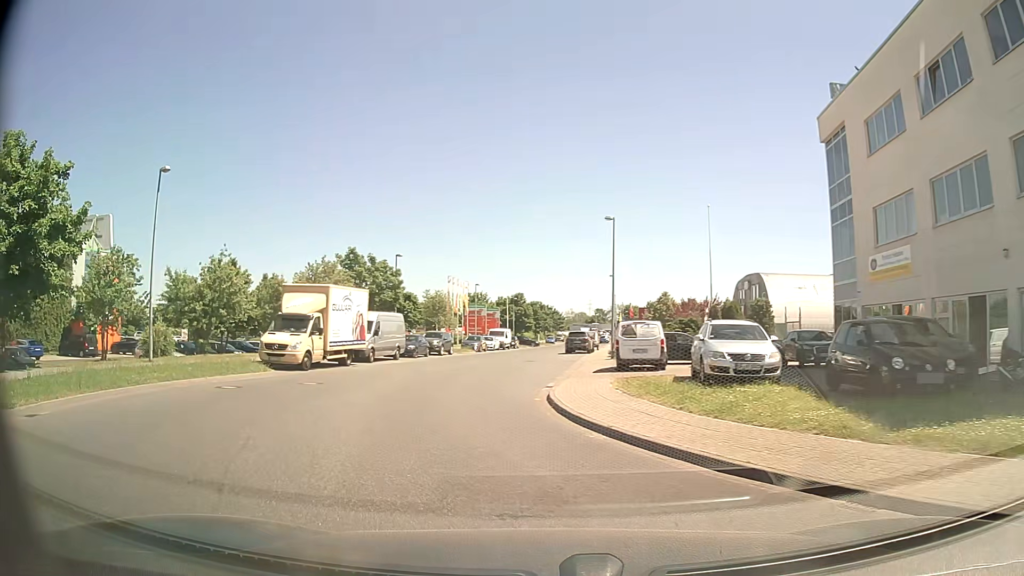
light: Day
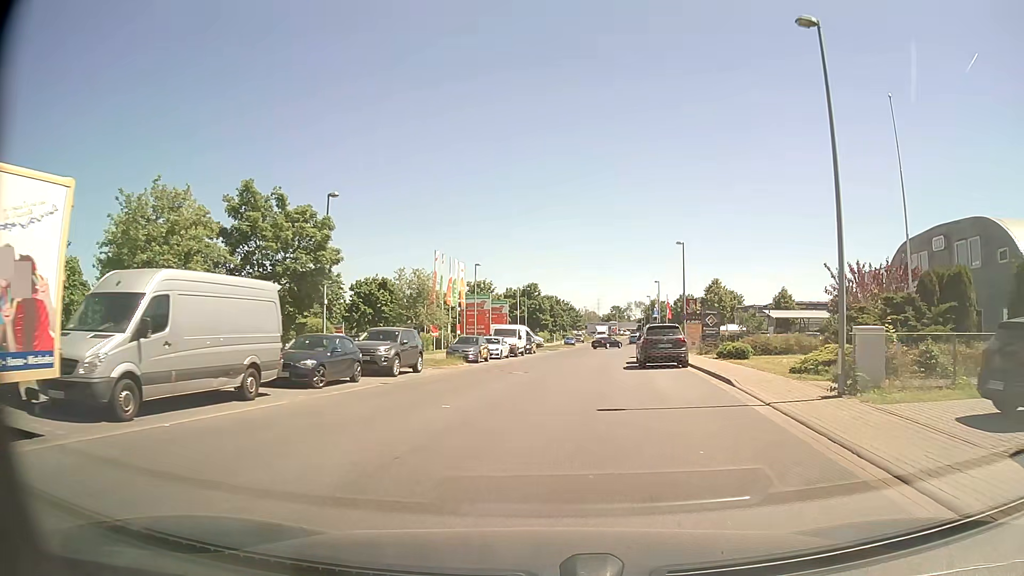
(-2.3, +24.5) m; -2°
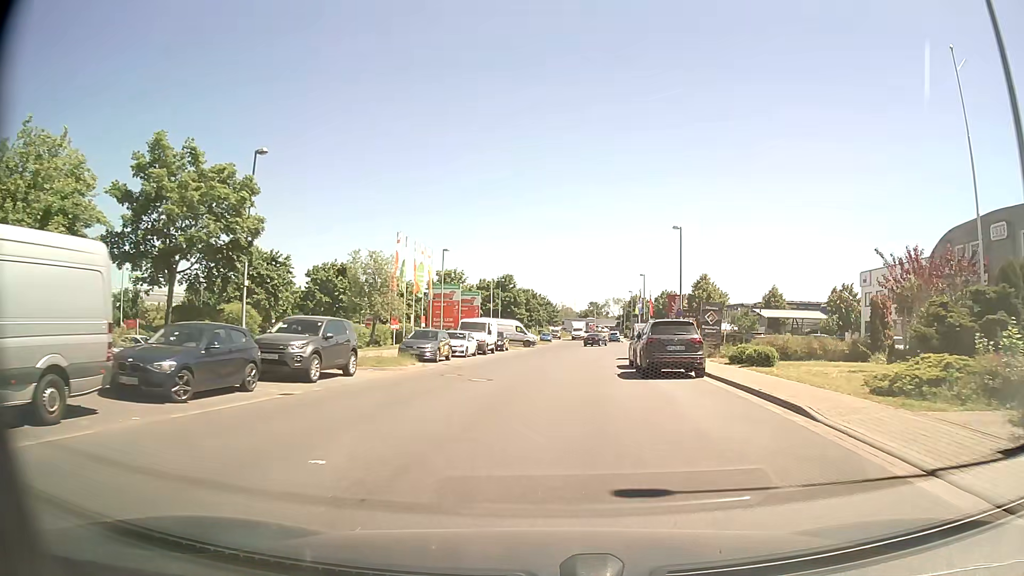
(+0.1, +6.2) m; +1°
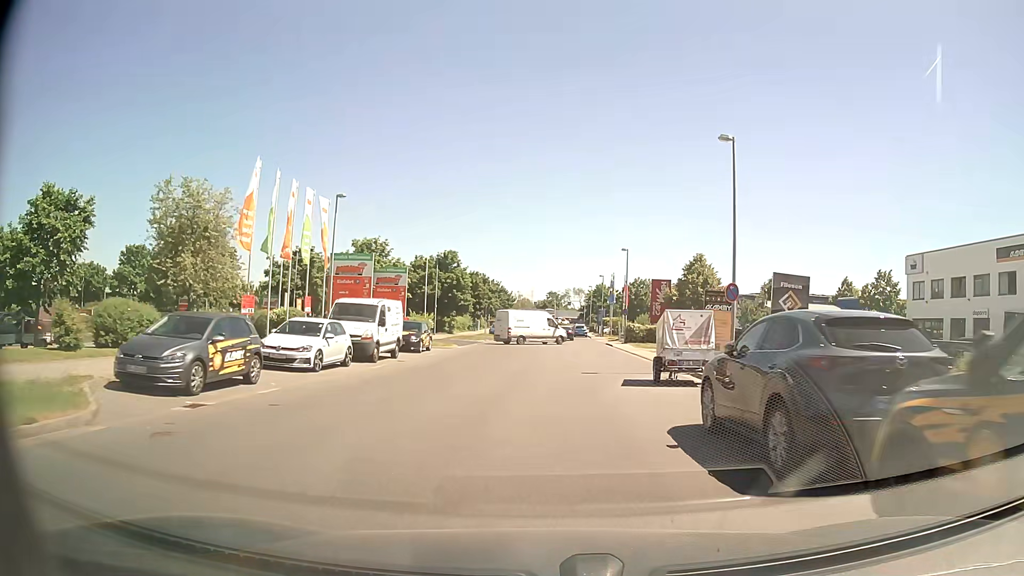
(+1.0, +18.5) m; +5°
(0, +10) (0, +20) (+1, +30) (+1, +40) (+1, +50) (+1, +60) (+1, +70) (+1, +80) (+1, +90) (+2, +100) m
